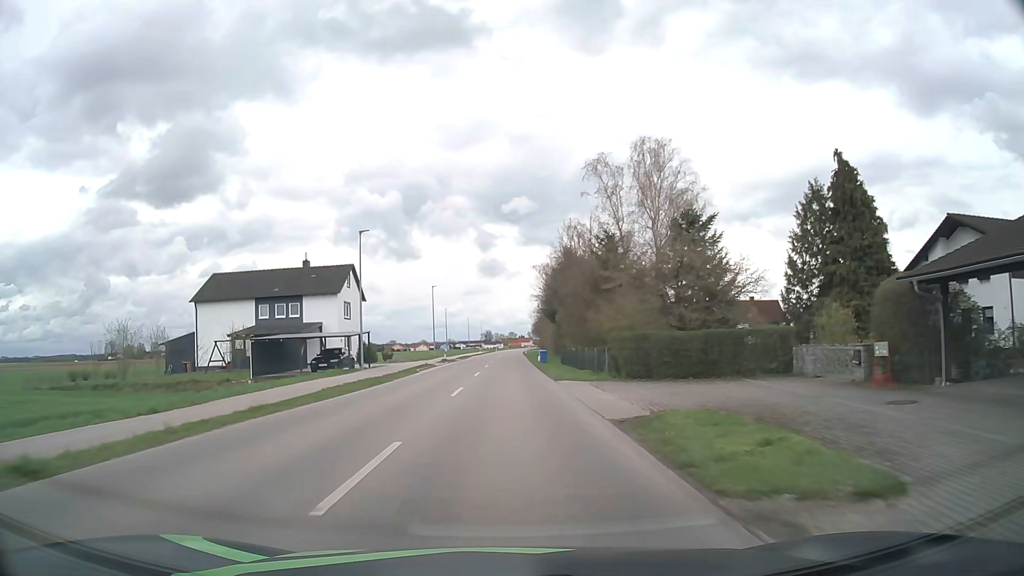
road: secondary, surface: asphalt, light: Day
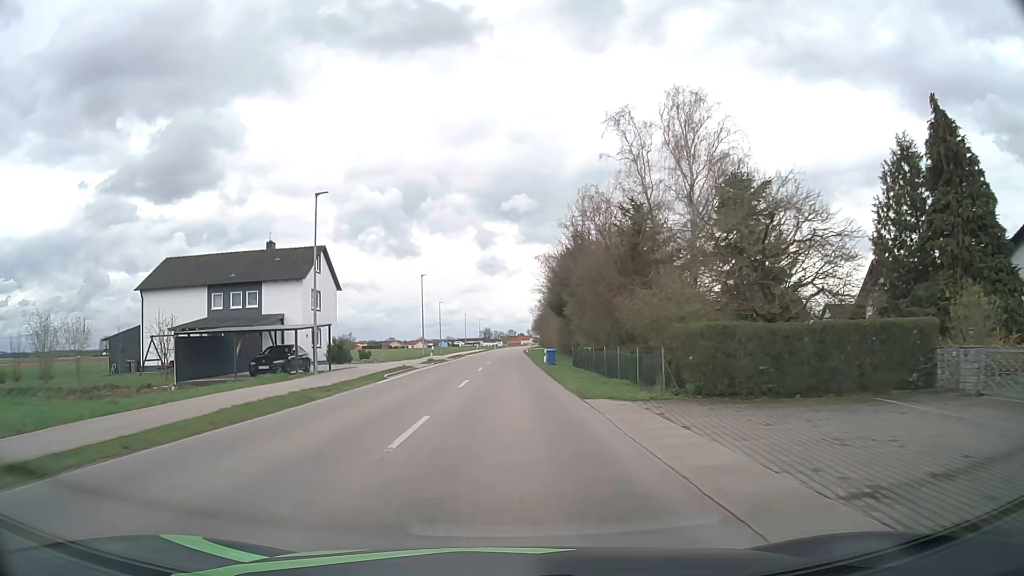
(0.0, +9.6) m; 0°
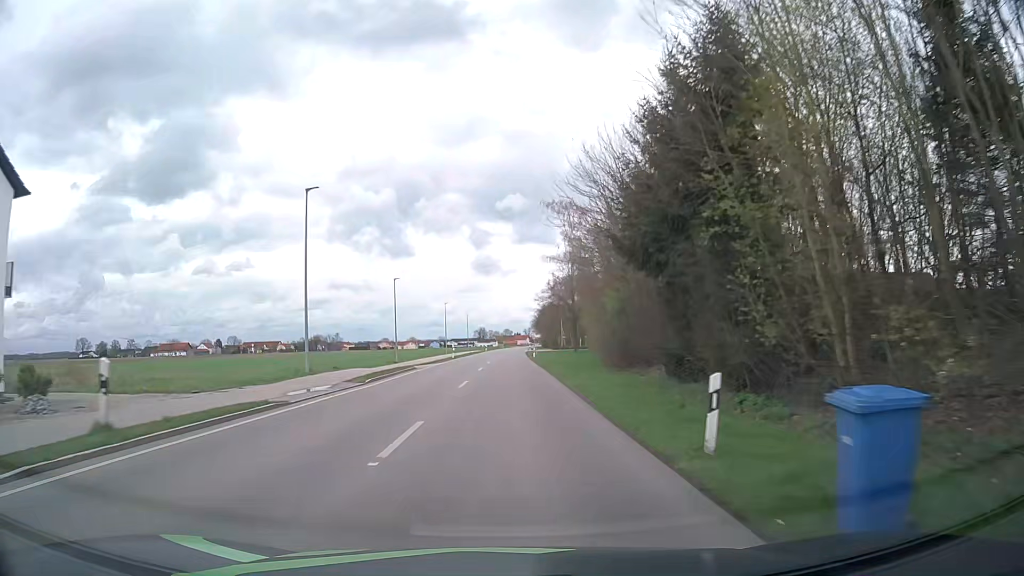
(+0.1, +38.7) m; 0°
(0, +10) (0, +20) (0, +30) (0, +40) (0, +50) (0, +60) (0, +70) (0, +80) (+1, +90) (+1, +100) m
